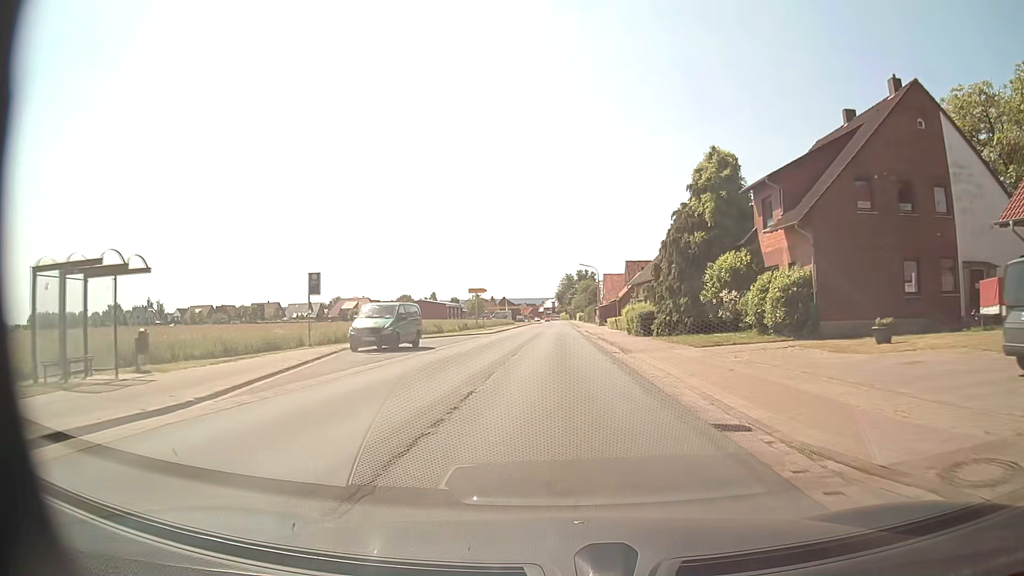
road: secondary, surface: asphalt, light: Day
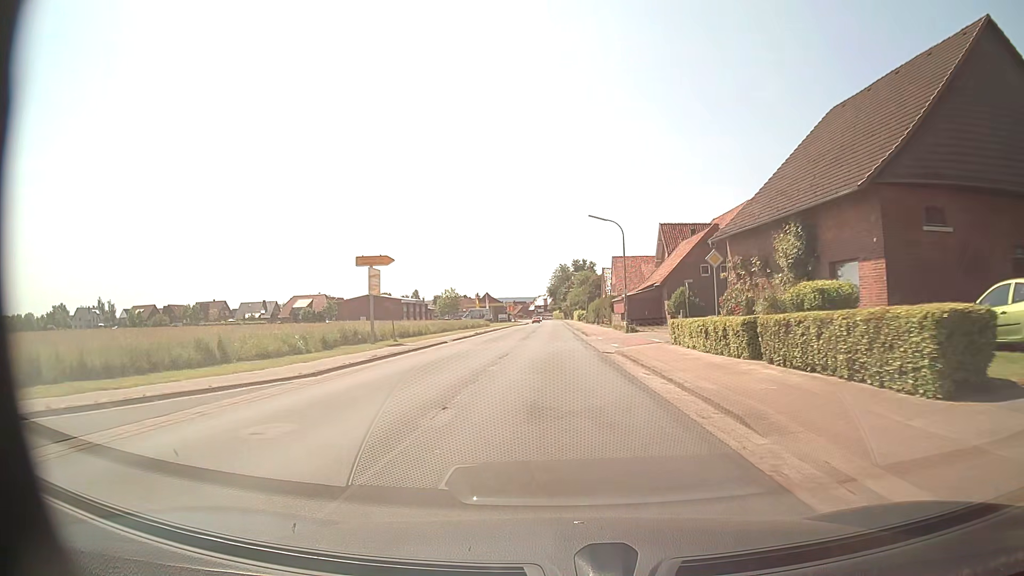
(+0.3, +39.7) m; +1°
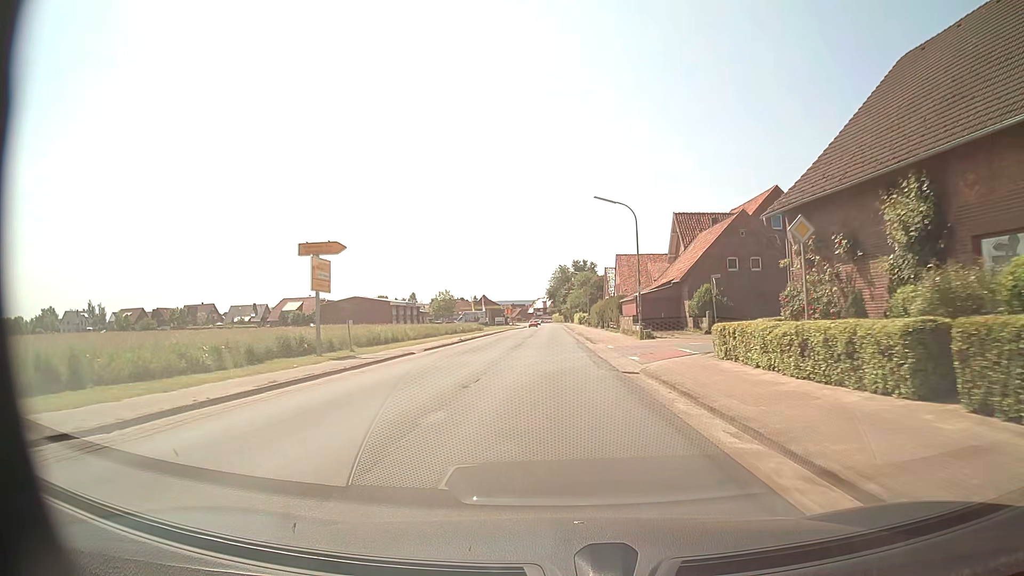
(0.0, +7.9) m; 0°
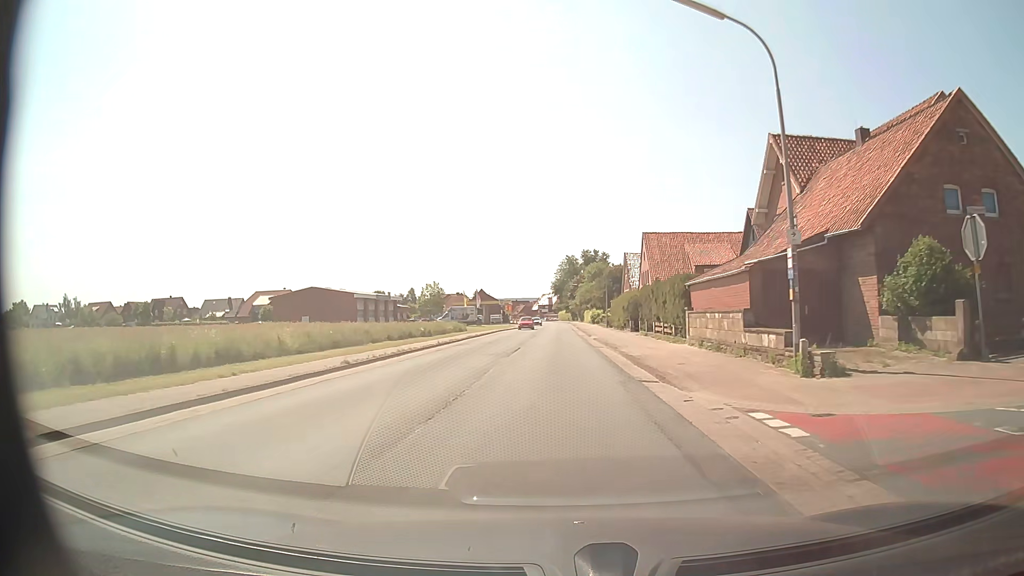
(-0.2, +23.7) m; -1°
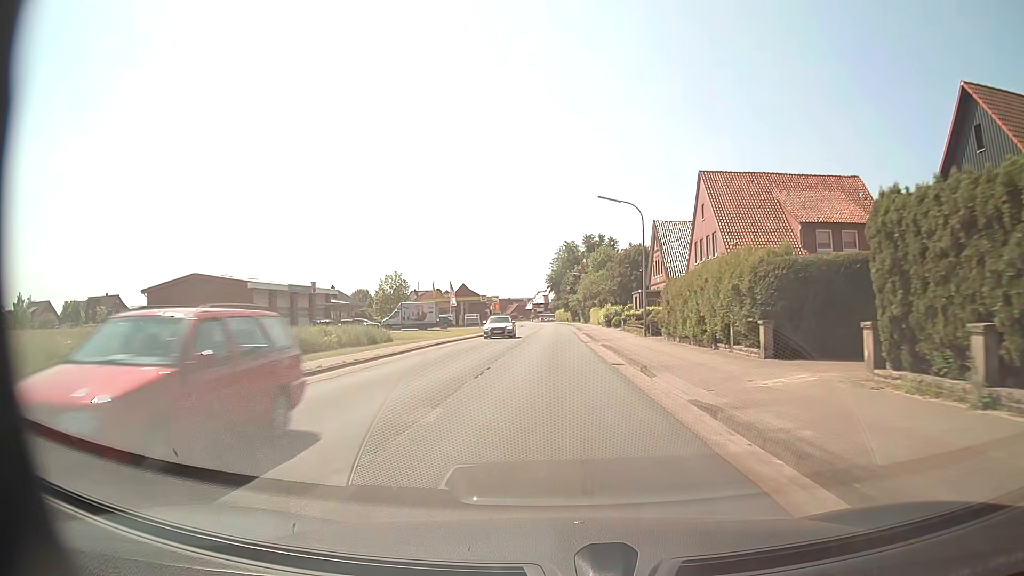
(+0.1, +31.6) m; 0°
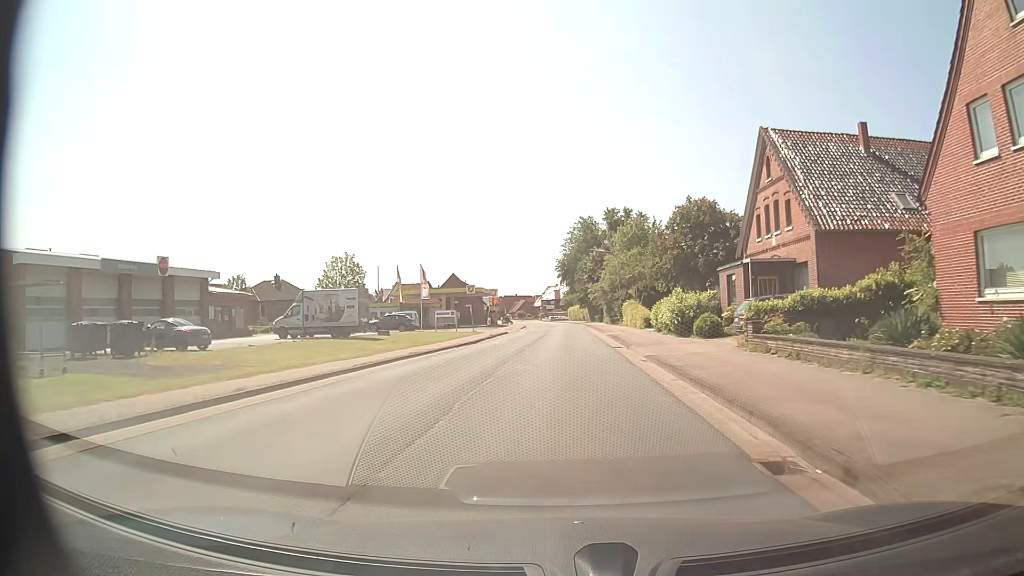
(-0.3, +31.3) m; -1°
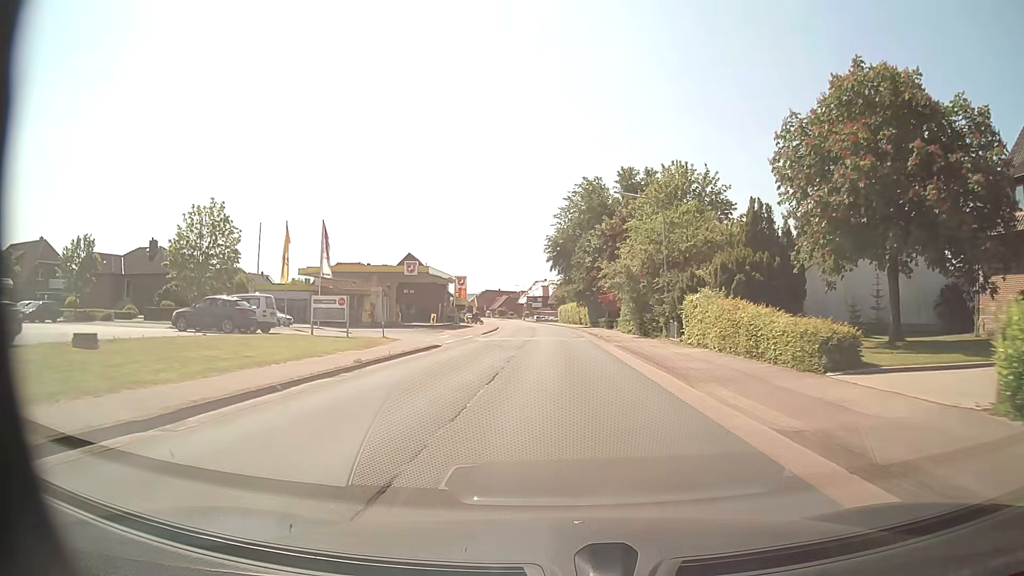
(0.0, +31.2) m; +1°
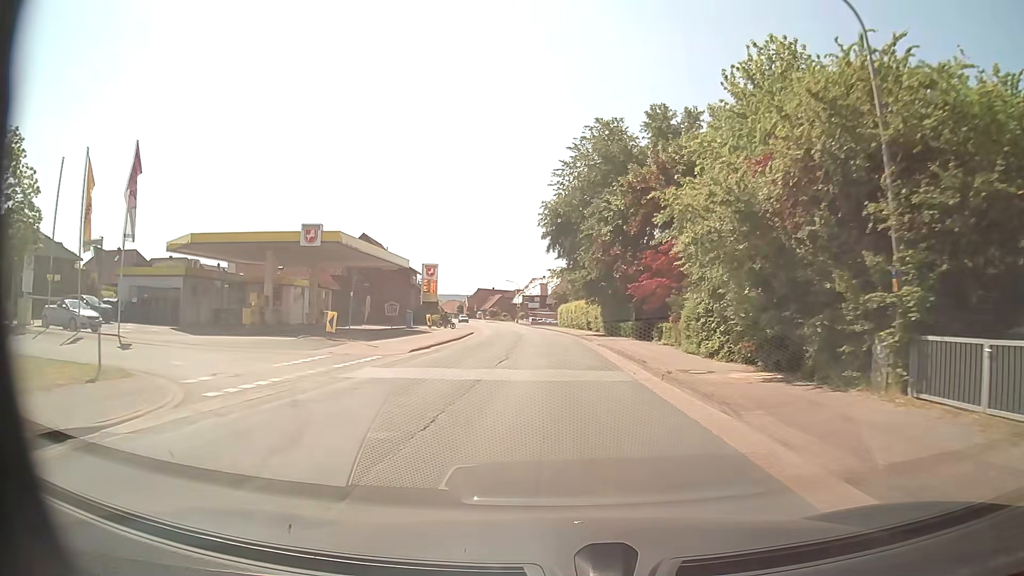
(+0.1, +23.4) m; 0°
(0, +10) (0, +20) (0, +30) (-1, +40) (-1, +50) (-2, +60) (-3, +70) (-4, +80) (-6, +90) (-8, +99) m
